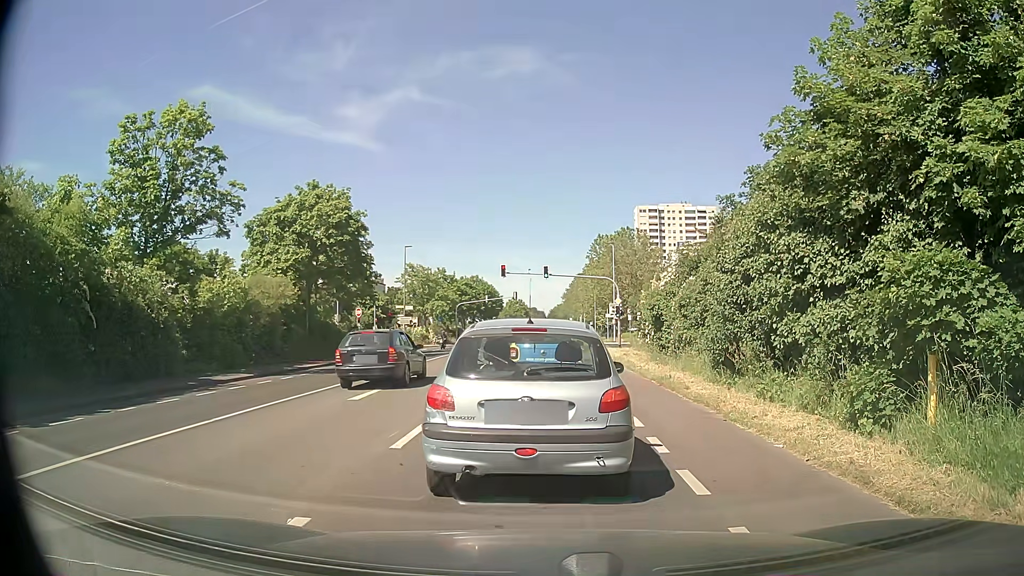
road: secondary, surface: asphalt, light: Day
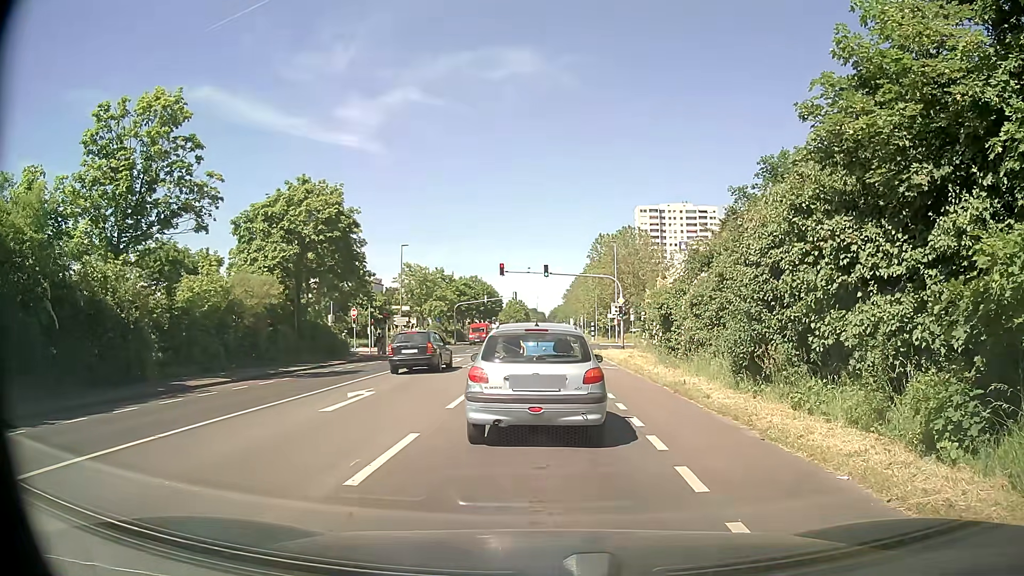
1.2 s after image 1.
(0.0, +2.0) m; +1°
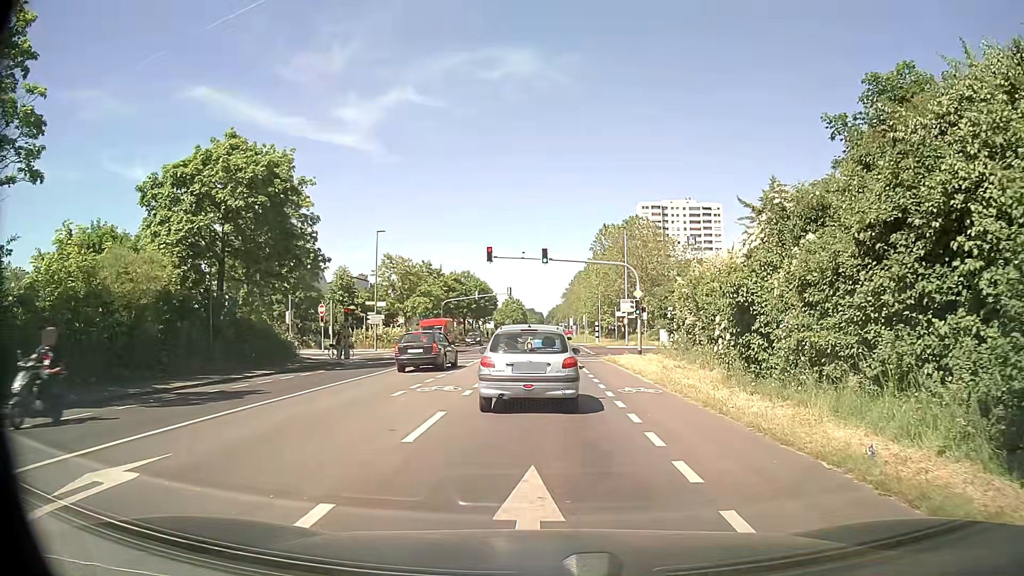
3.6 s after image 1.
(+0.1, +10.1) m; 0°
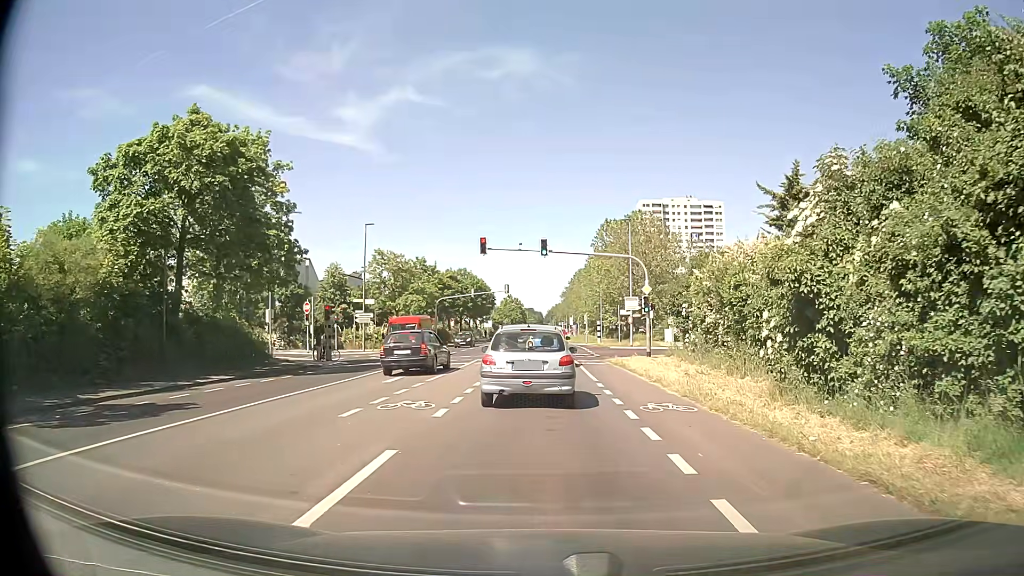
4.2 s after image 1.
(0.0, +3.8) m; +1°
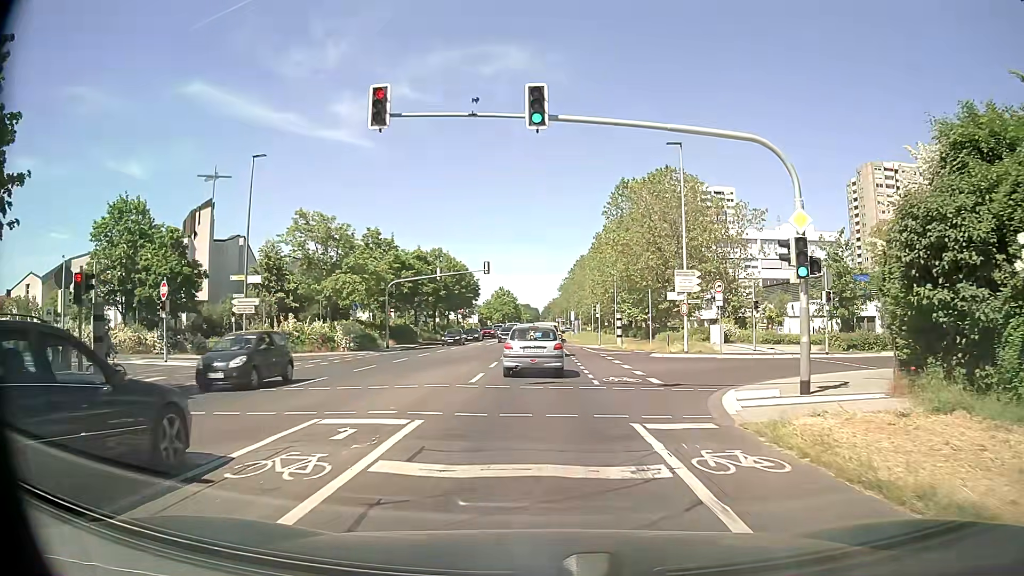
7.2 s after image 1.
(0.0, +22.4) m; 0°
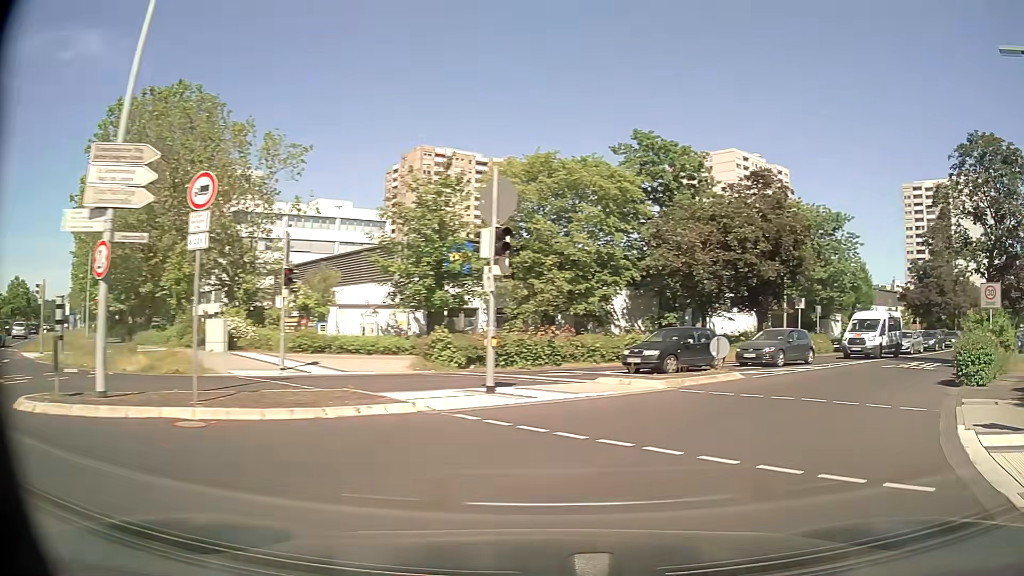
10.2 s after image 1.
(+5.0, +21.4) m; +41°
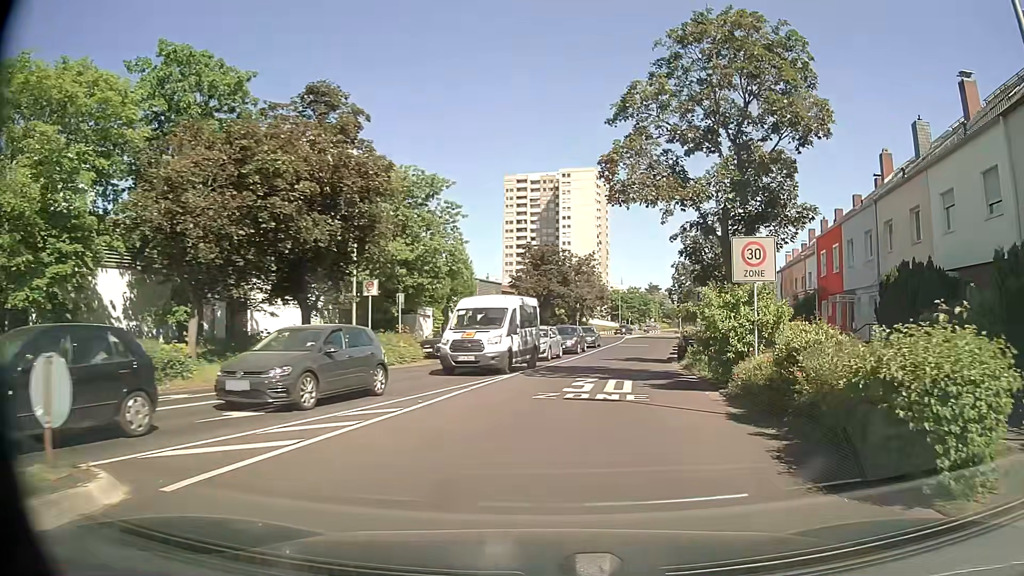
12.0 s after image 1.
(+4.8, +13.1) m; +35°
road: residential
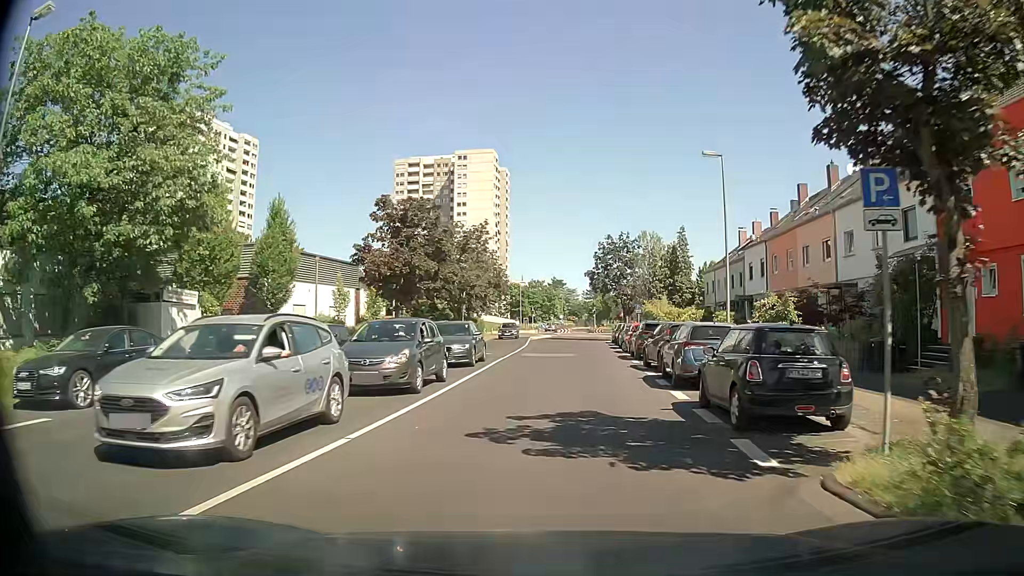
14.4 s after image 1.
(+2.2, +22.1) m; +9°
